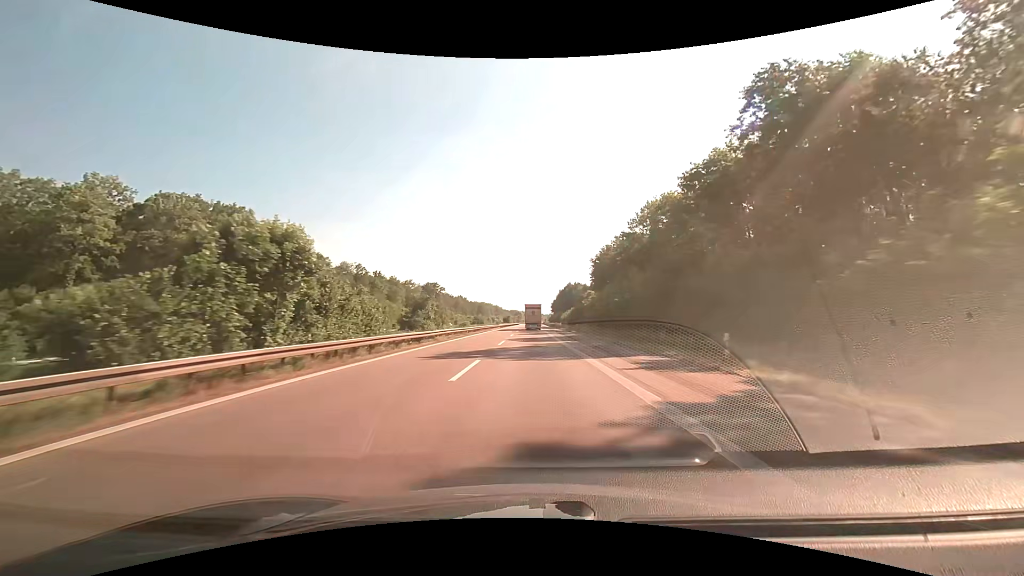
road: motorway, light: Day
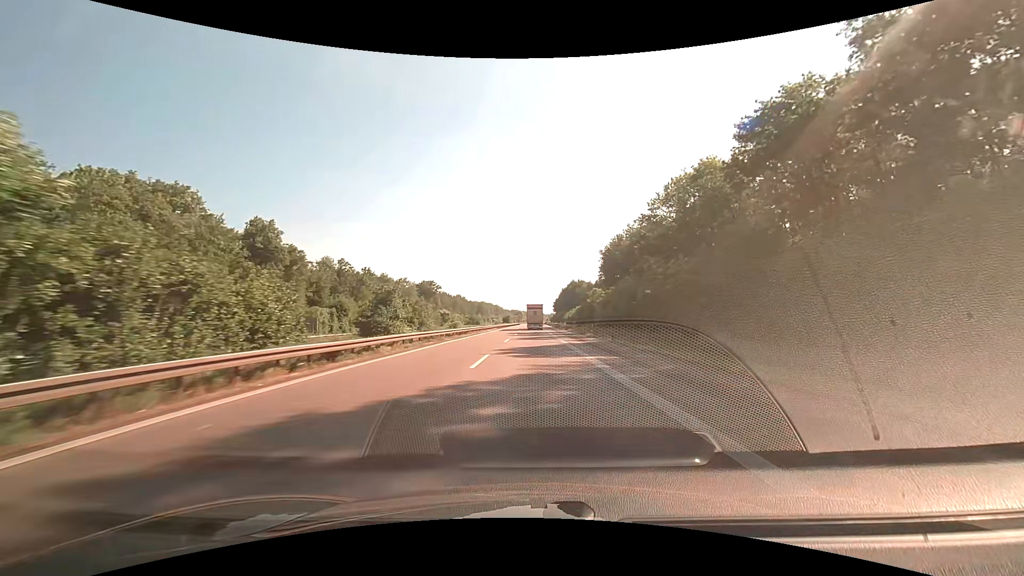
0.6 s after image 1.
(0.0, +14.5) m; 0°
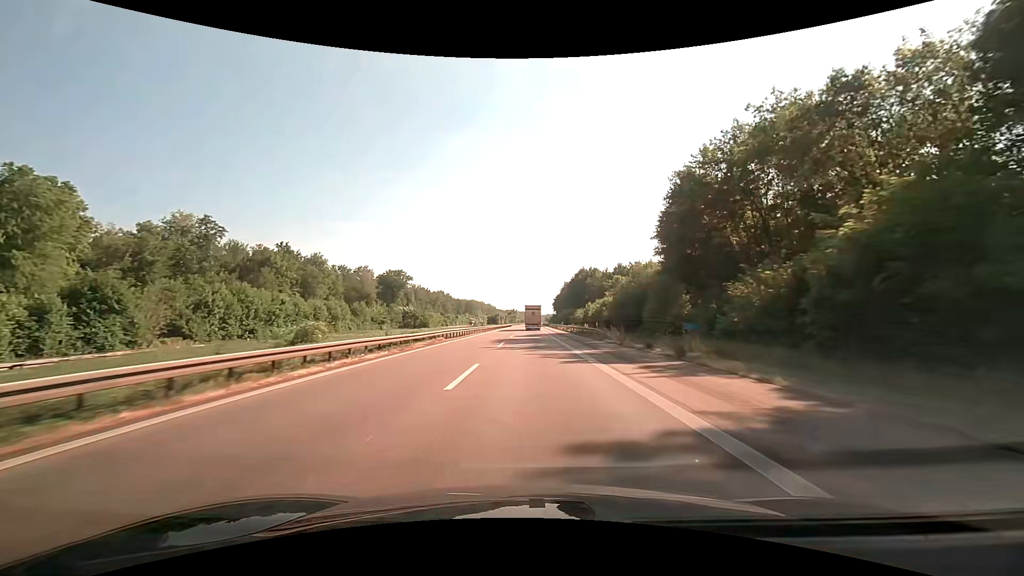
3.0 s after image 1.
(+0.3, +58.4) m; +1°
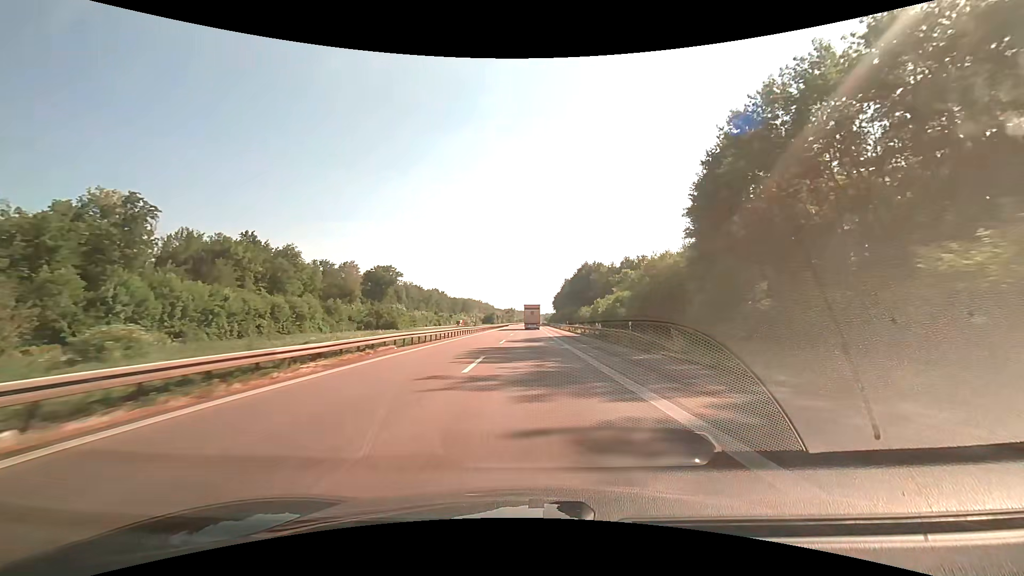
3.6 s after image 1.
(0.0, +14.7) m; 0°
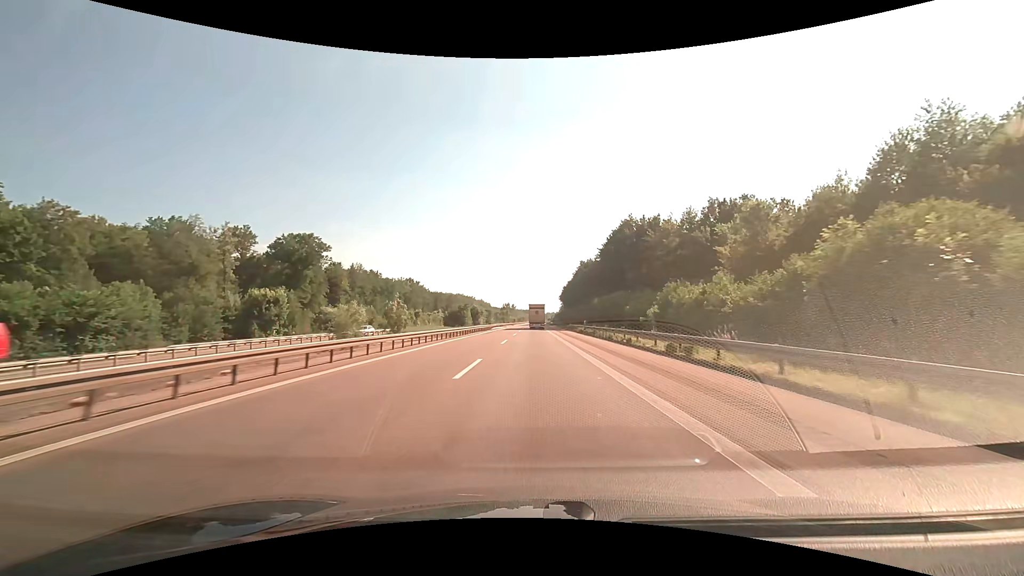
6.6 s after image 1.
(+0.4, +73.1) m; 0°
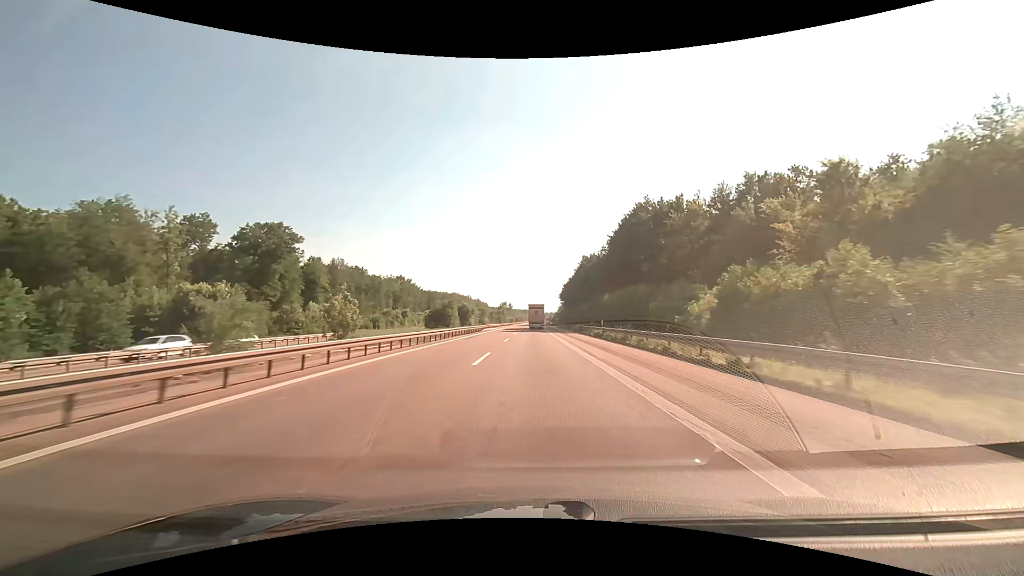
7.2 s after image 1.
(0.0, +14.4) m; 0°
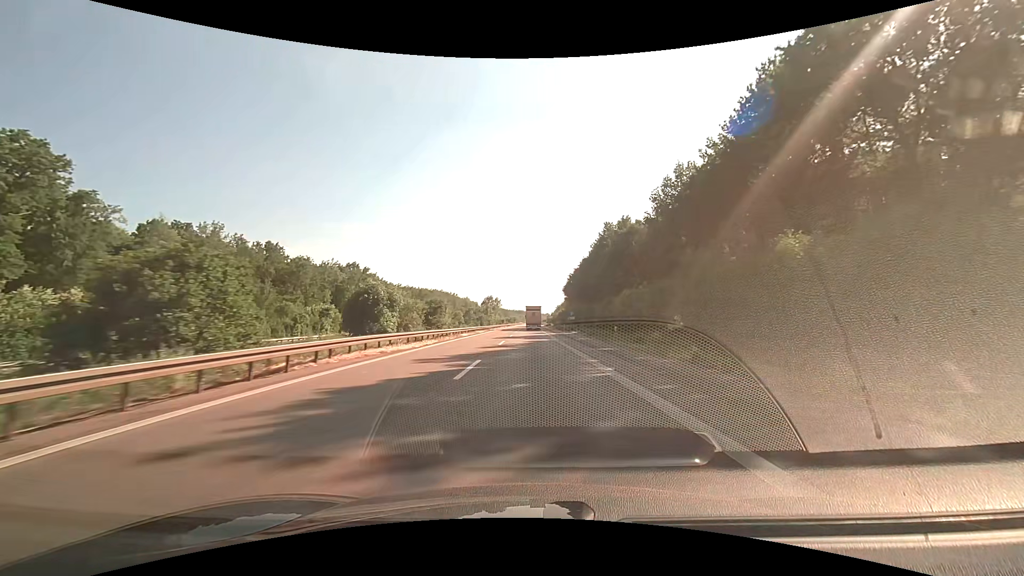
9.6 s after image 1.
(+0.3, +57.0) m; 0°
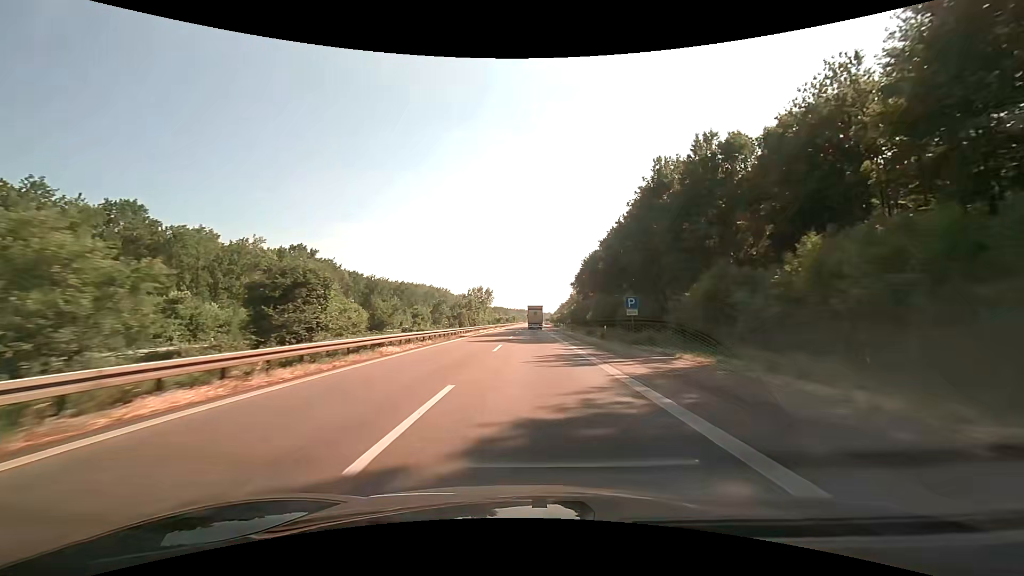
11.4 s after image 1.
(0.0, +42.6) m; 0°
(0, +10) (0, +20) (0, +30) (0, +40) (0, +50) (+1, +60) (+1, +70) (+1, +80) (+1, +90) (+1, +100) m
